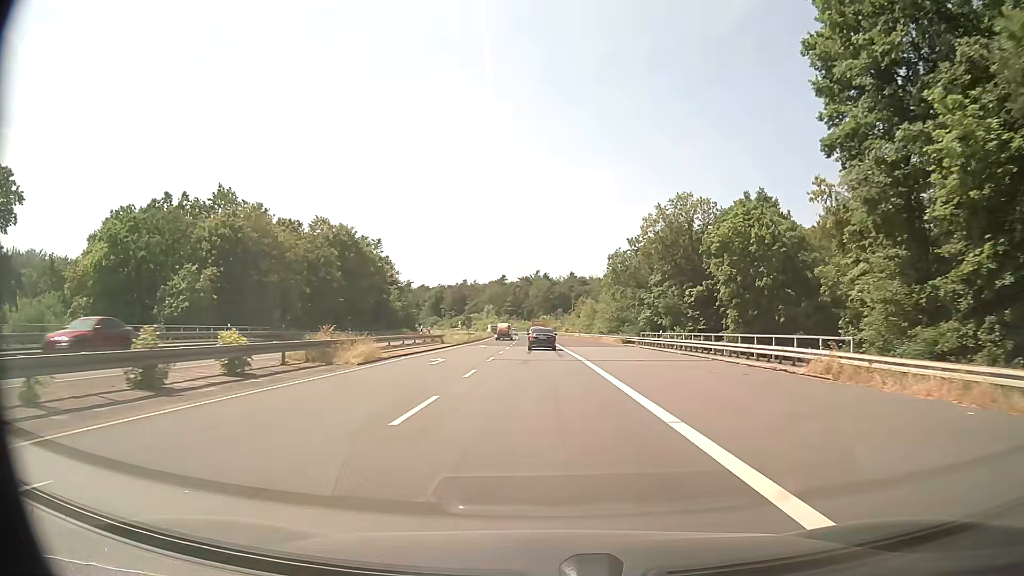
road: secondary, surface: asphalt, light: Day
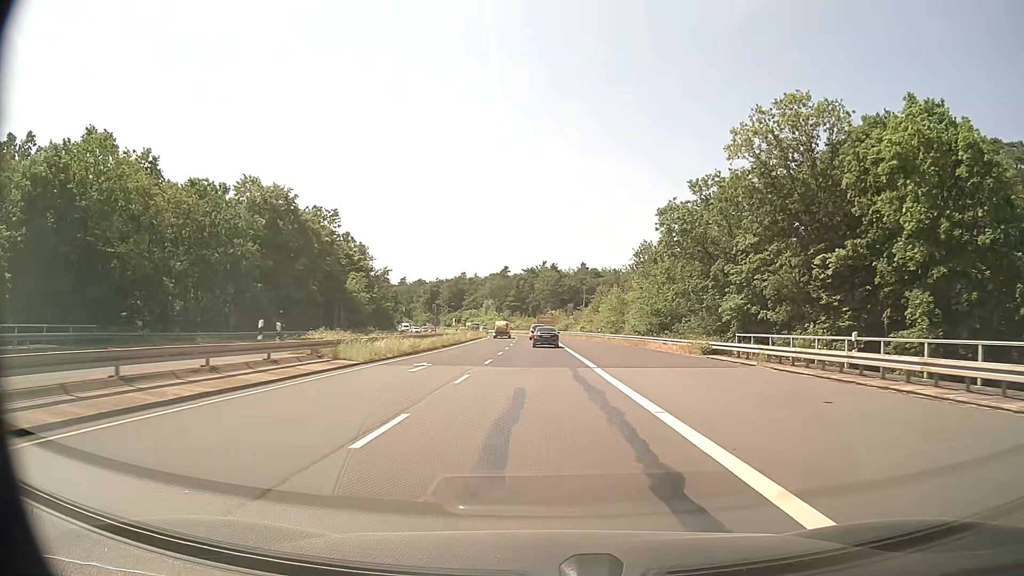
(-0.1, +29.3) m; -1°
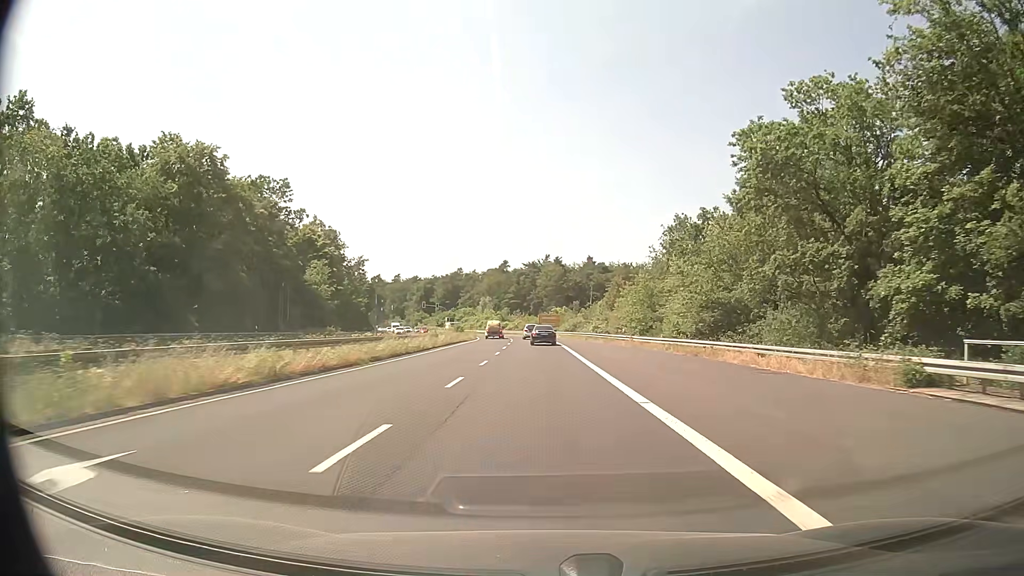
(0.0, +19.4) m; 0°
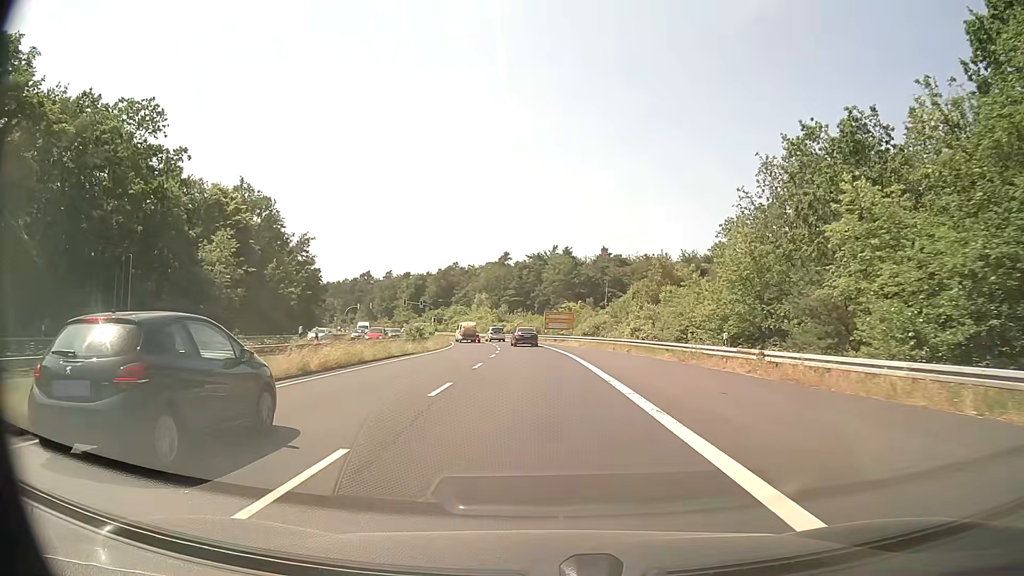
(-0.1, +28.8) m; -1°
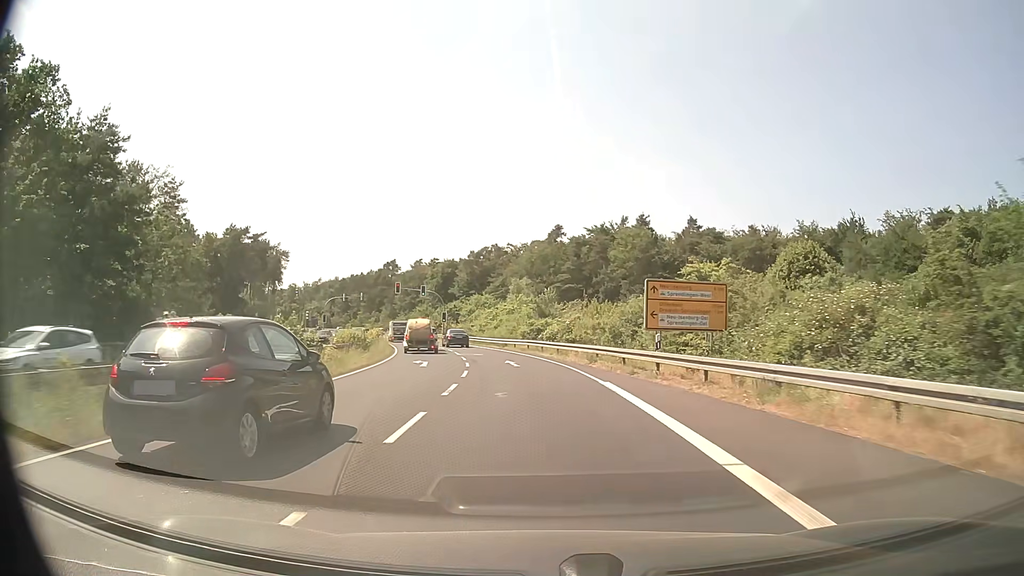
(-1.1, +47.4) m; -5°
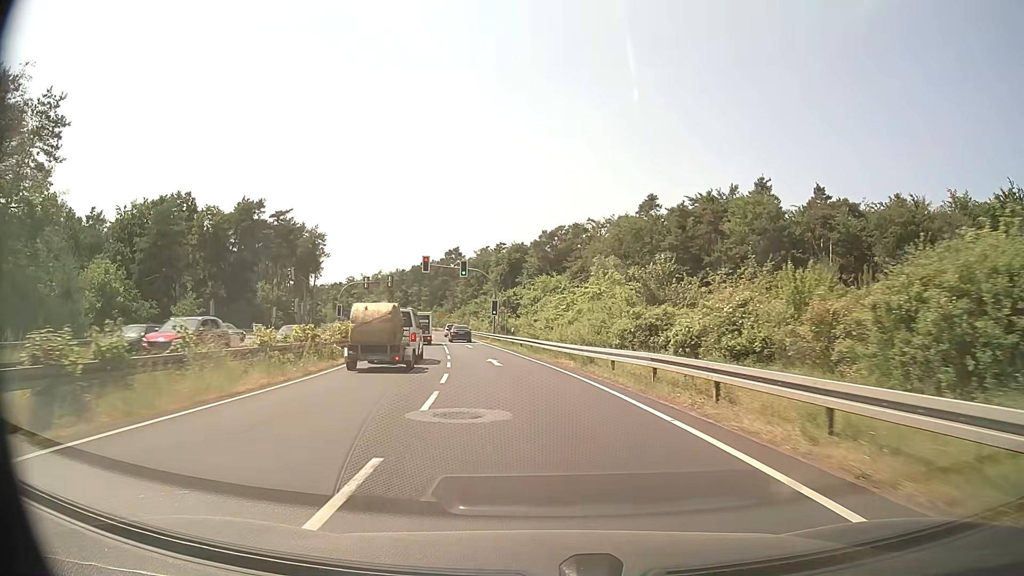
(-1.6, +28.2) m; -6°
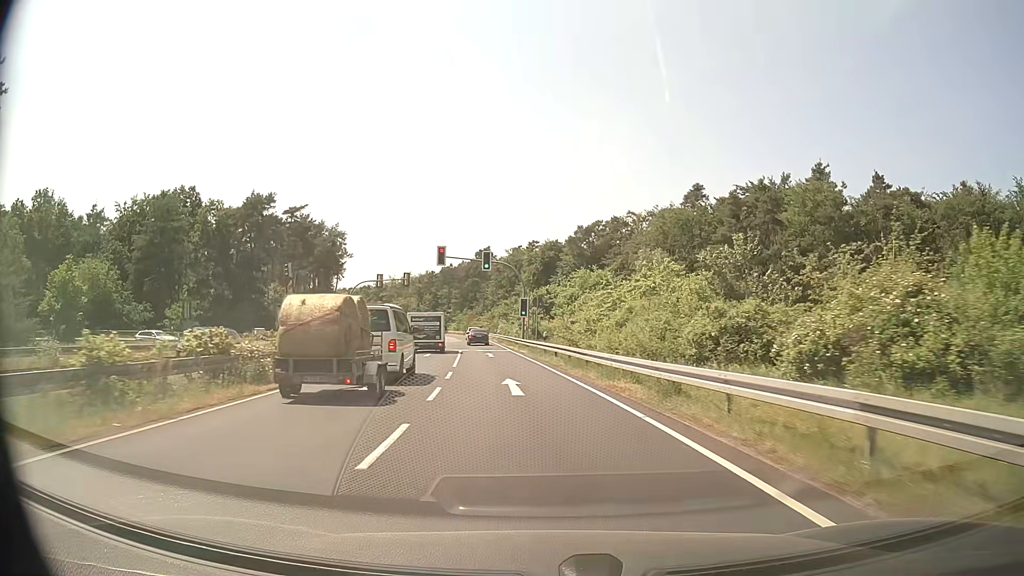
(-0.3, +9.4) m; -3°
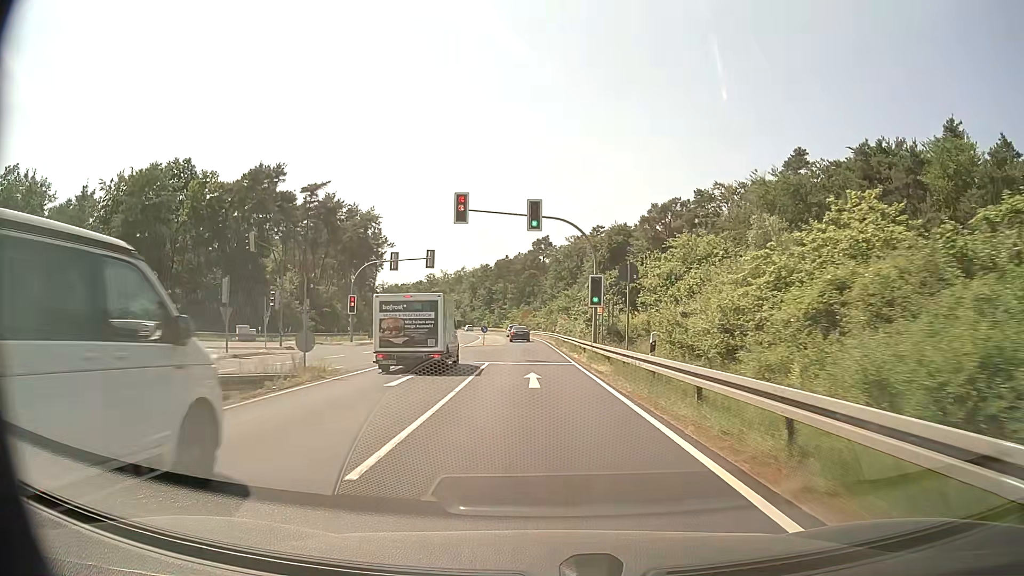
(-0.9, +18.7) m; -6°
(0, +10) (0, +20) (0, +30) (-1, +40) (-1, +50) (-1, +60) (-2, +70) (-3, +80) (-3, +90) (-4, +100) m
